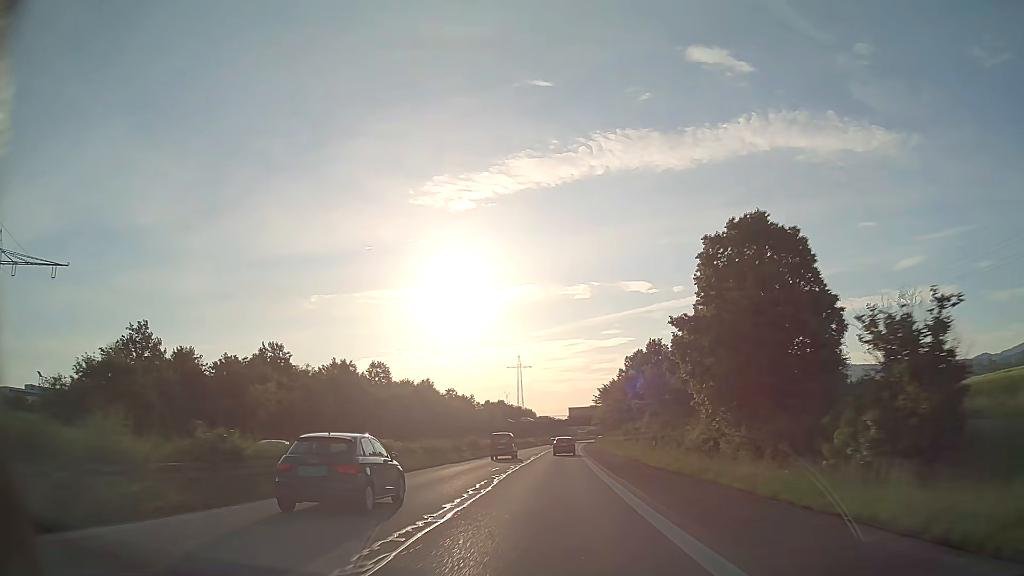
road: trunk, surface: asphalt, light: Day
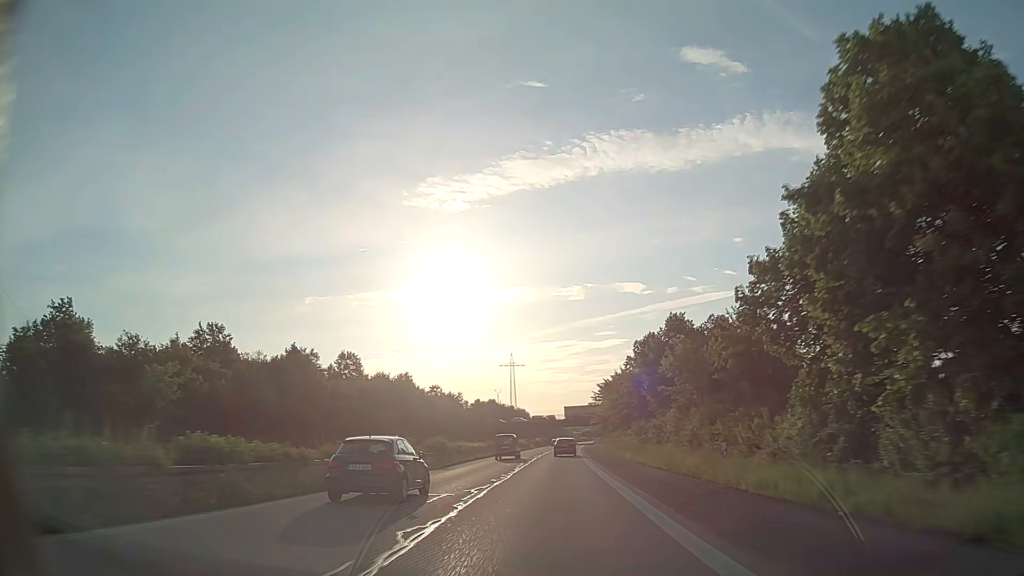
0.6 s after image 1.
(0.0, +14.5) m; 0°
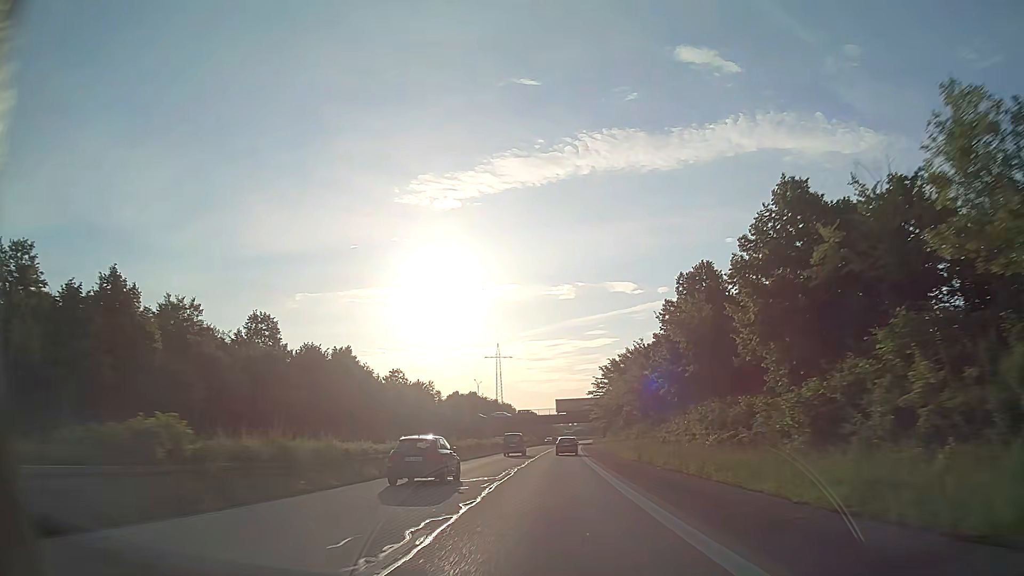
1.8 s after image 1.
(+0.2, +29.1) m; +1°
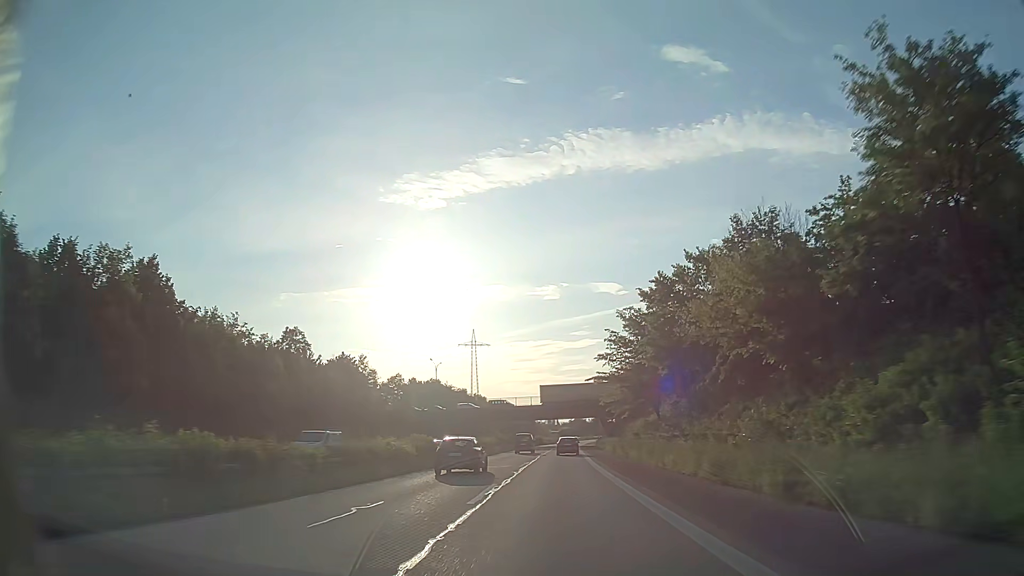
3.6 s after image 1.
(+0.4, +43.7) m; +1°
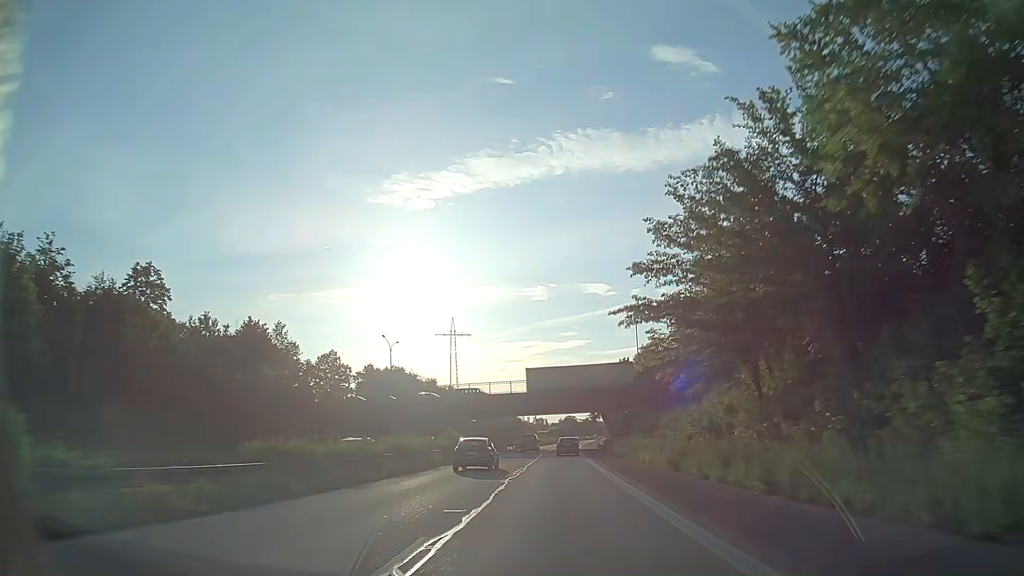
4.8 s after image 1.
(+0.3, +29.0) m; +1°
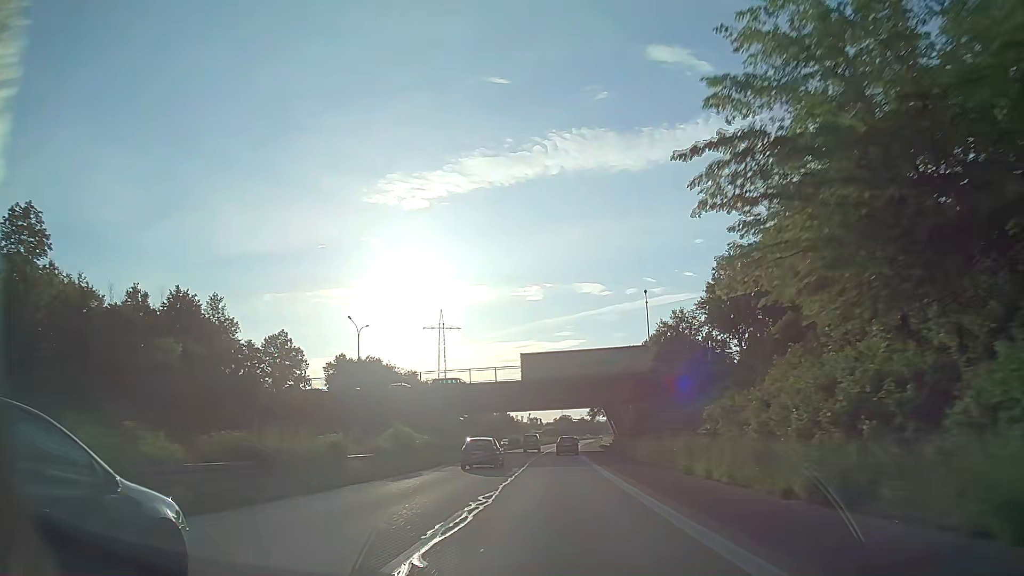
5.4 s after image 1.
(+0.1, +14.5) m; 0°
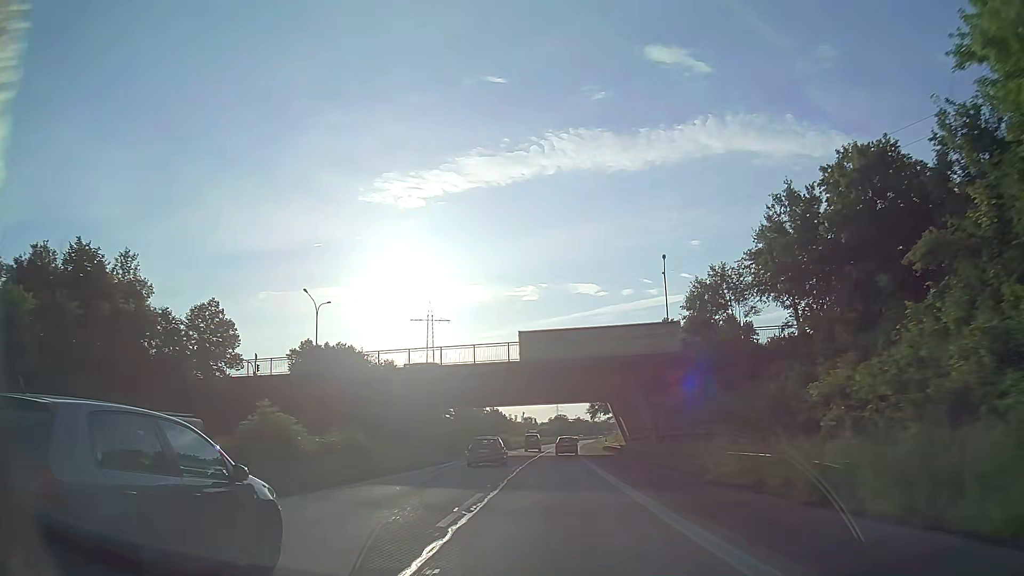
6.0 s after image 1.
(+0.1, +14.5) m; +1°
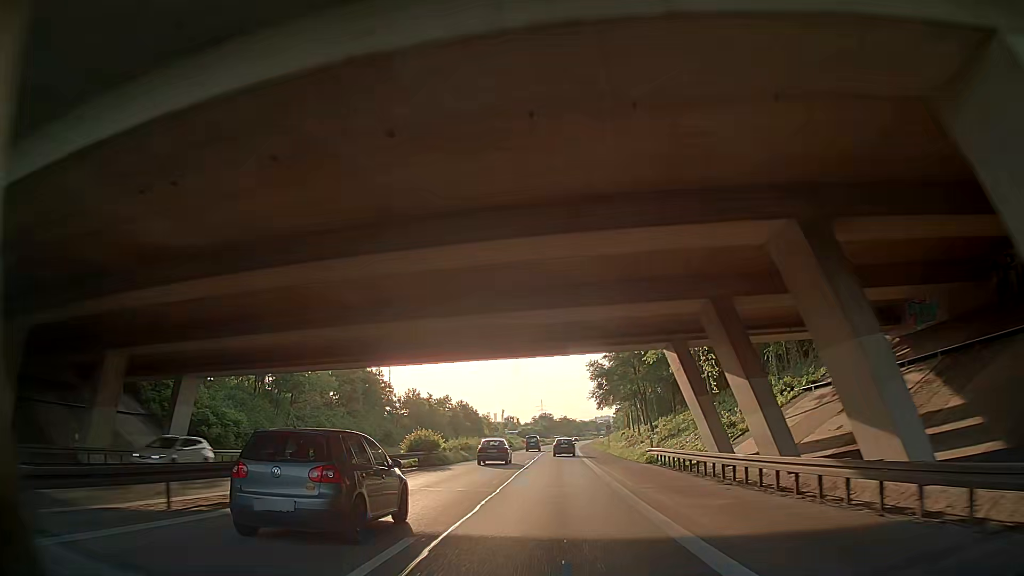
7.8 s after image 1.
(+0.4, +43.2) m; +1°
(0, +10) (0, +20) (0, +30) (0, +40) (0, +50) (+1, +60) (+1, +70) (+2, +80) (+2, +90) (+2, +100) m
